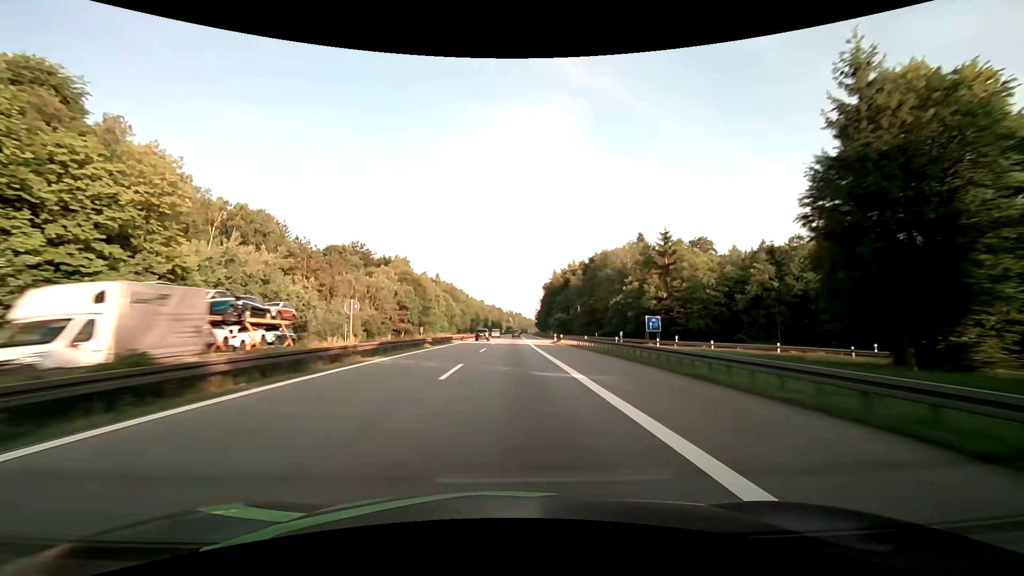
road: motorway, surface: asphalt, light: Day
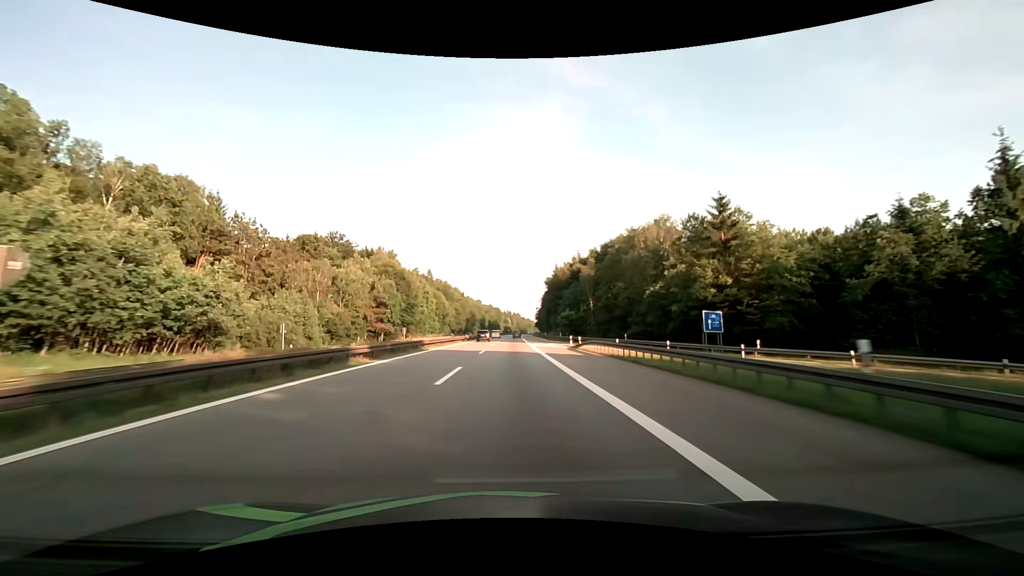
(+0.1, +18.9) m; 0°
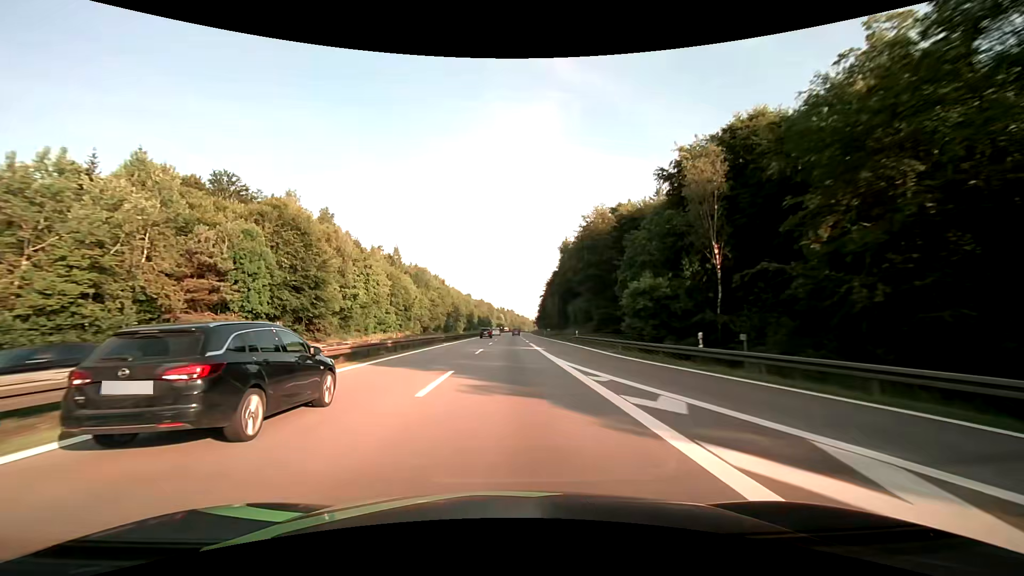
(+0.4, +56.9) m; +1°
(0, +10) (0, +20) (0, +30) (0, +40) (0, +50) (0, +60) (+1, +70) (+1, +80) (+1, +90) (+1, +100) m
